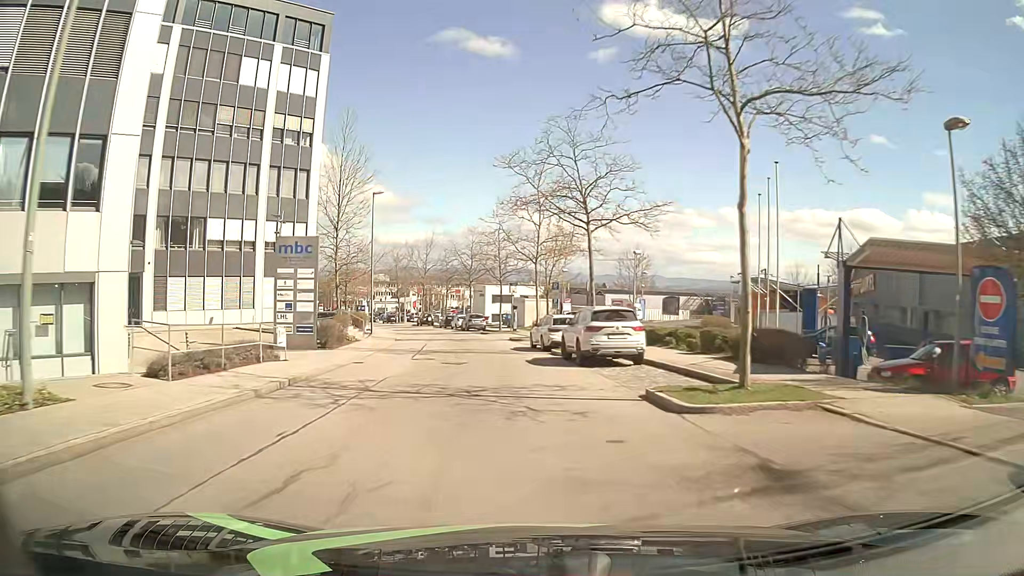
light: Day
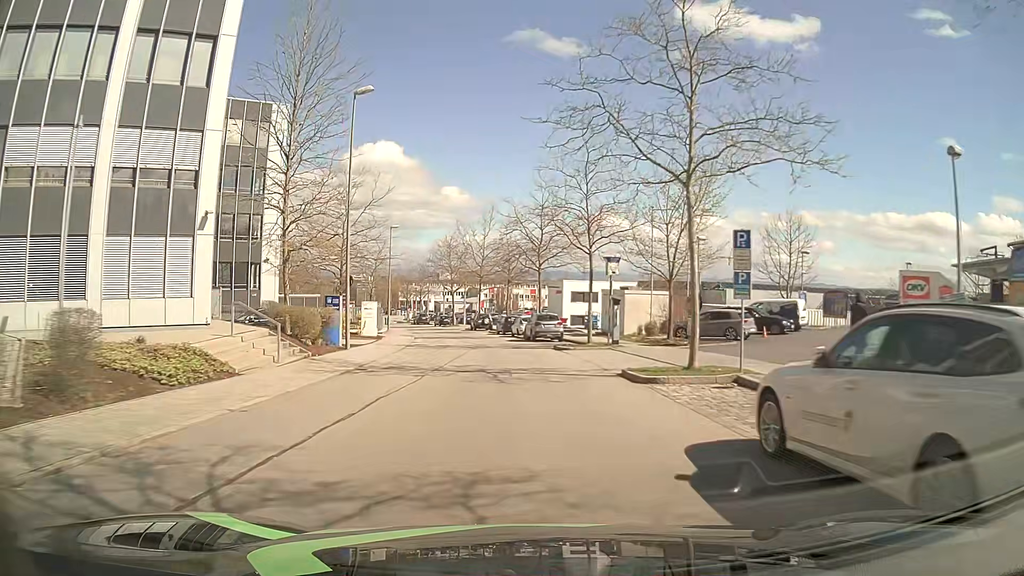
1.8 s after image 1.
(-1.4, +23.2) m; -7°
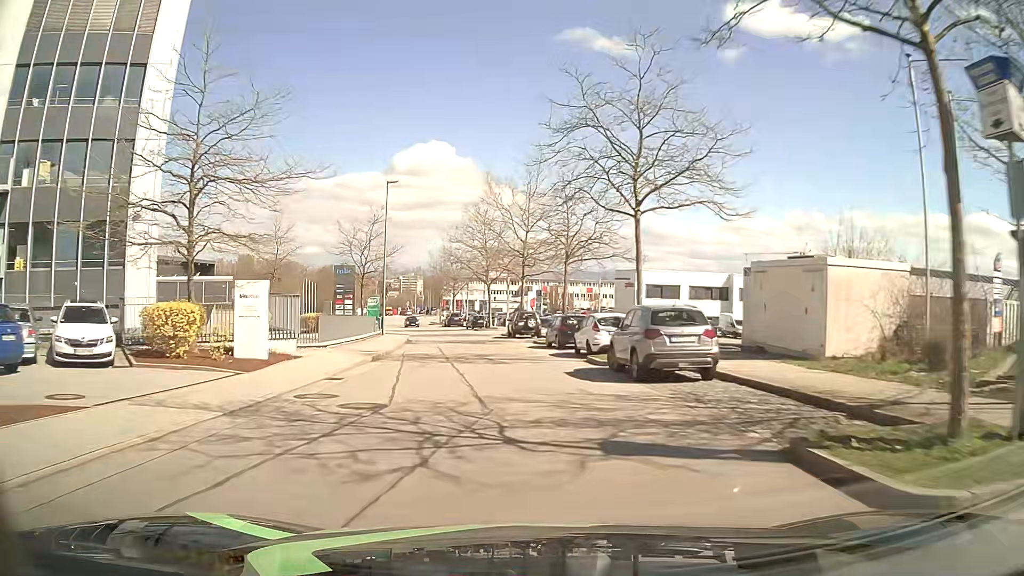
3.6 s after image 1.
(-0.9, +23.2) m; -4°
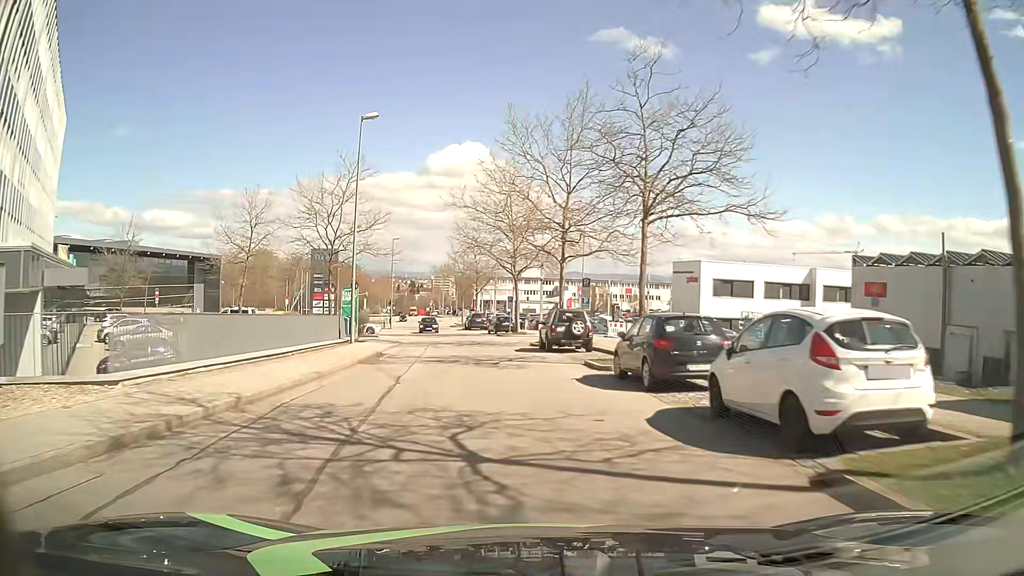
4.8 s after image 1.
(-0.4, +15.2) m; -3°
